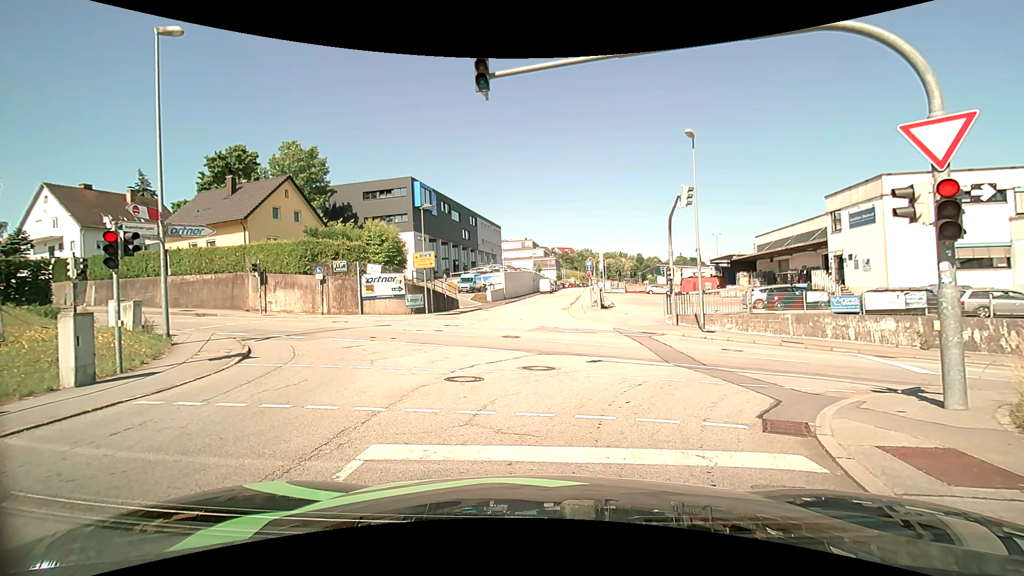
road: residential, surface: asphalt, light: Day
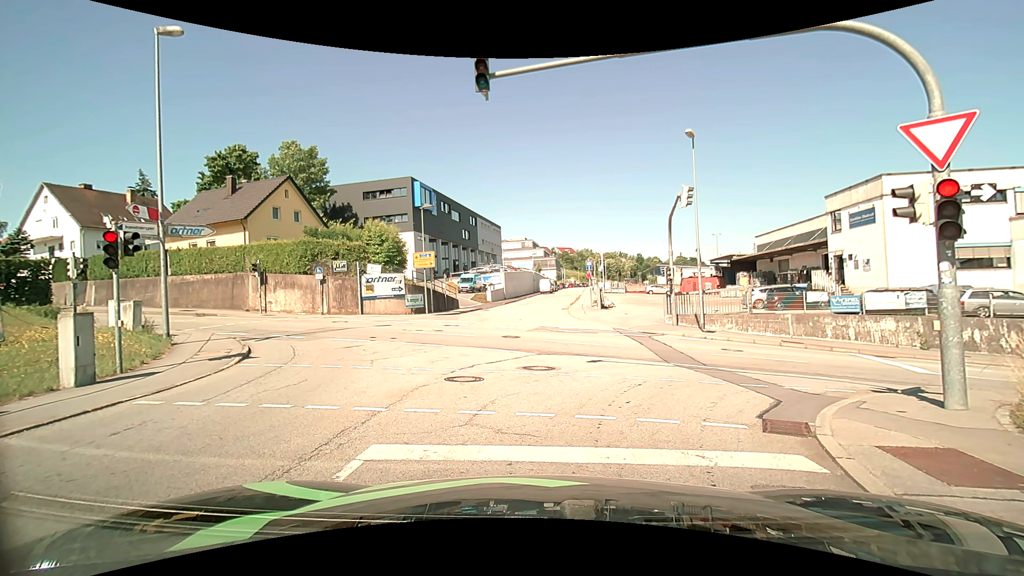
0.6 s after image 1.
(0.0, 0.0) m; 0°
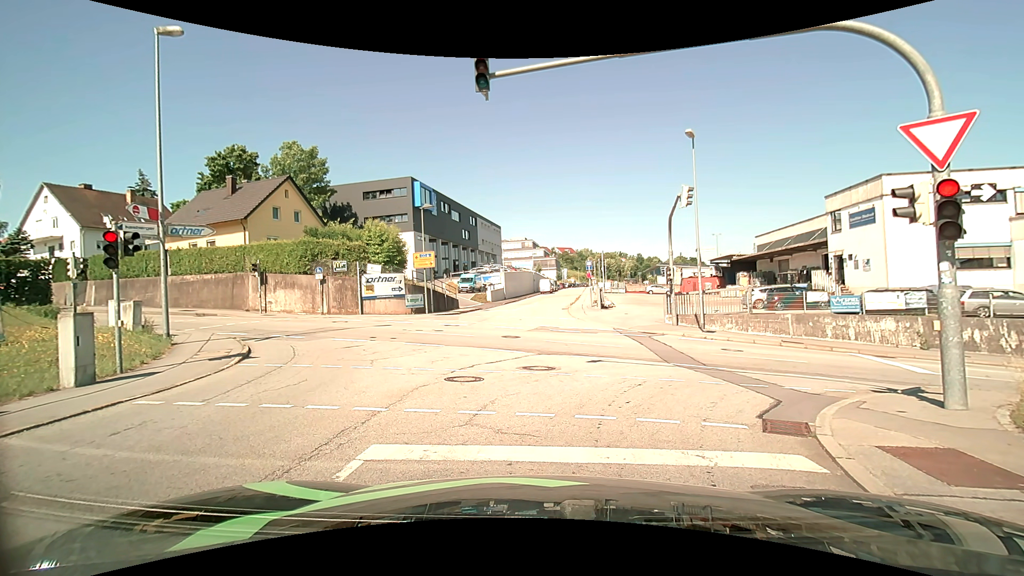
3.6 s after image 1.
(0.0, 0.0) m; 0°
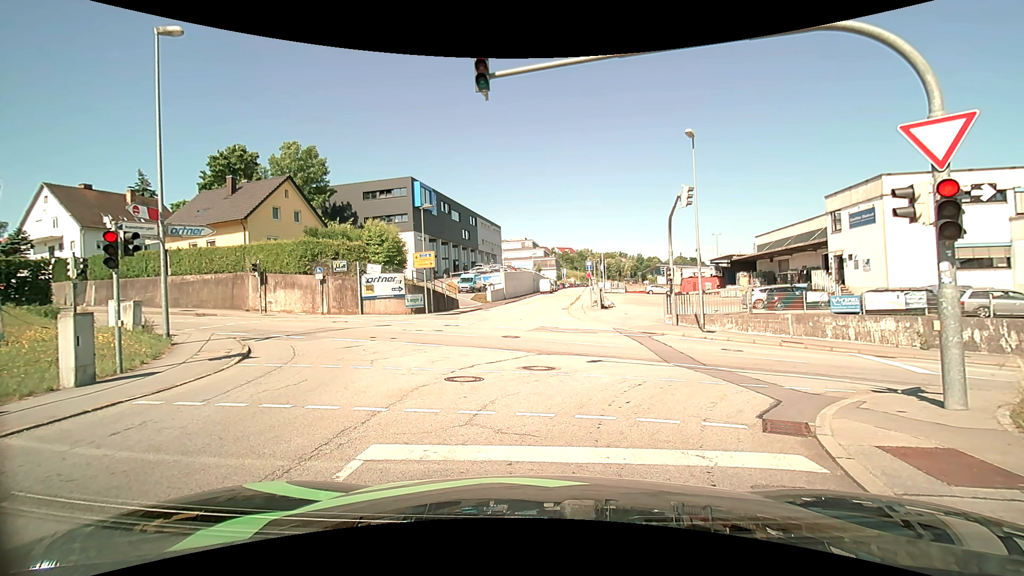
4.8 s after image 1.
(0.0, 0.0) m; 0°
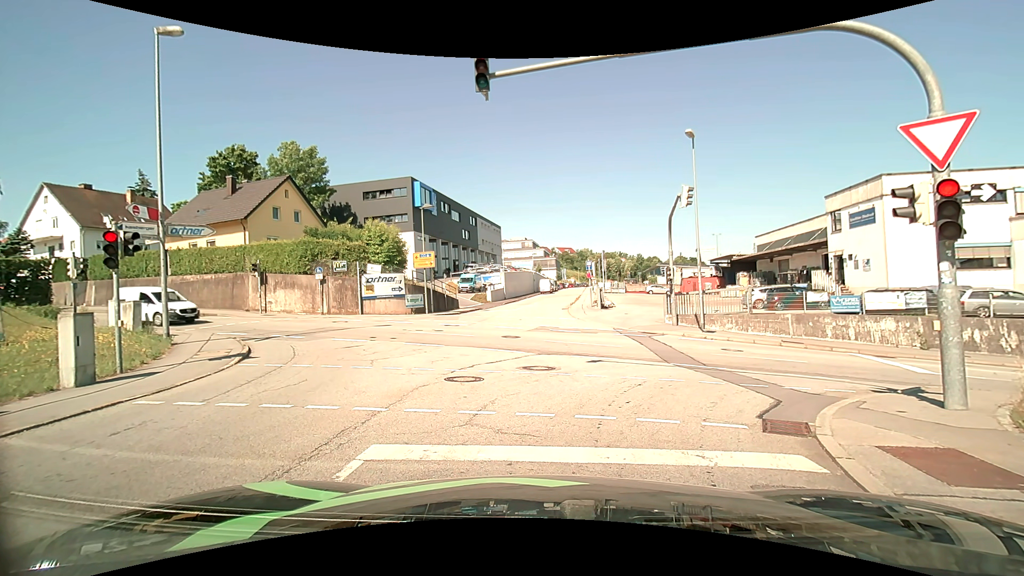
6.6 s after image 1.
(0.0, 0.0) m; 0°
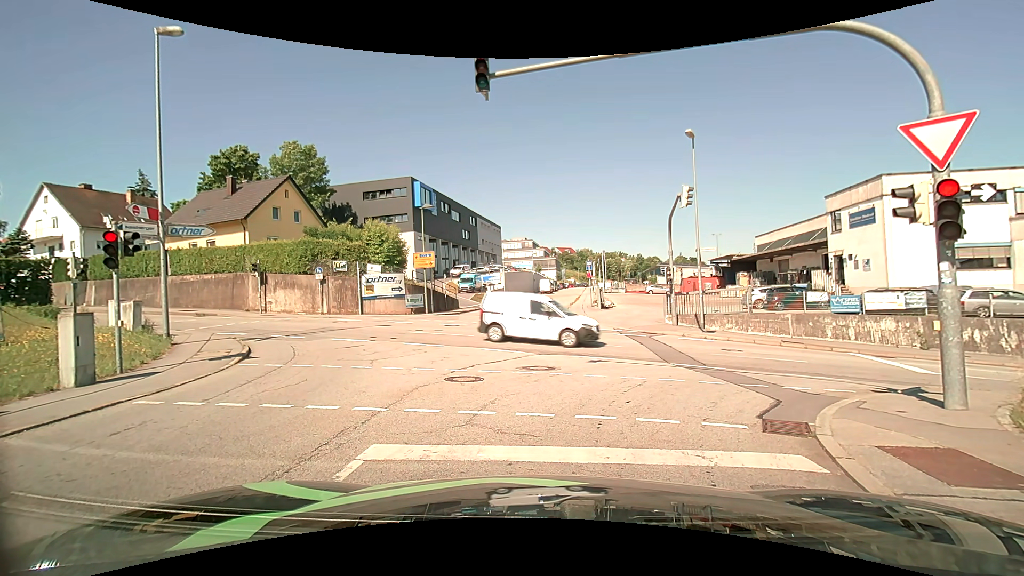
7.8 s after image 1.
(0.0, 0.0) m; 0°
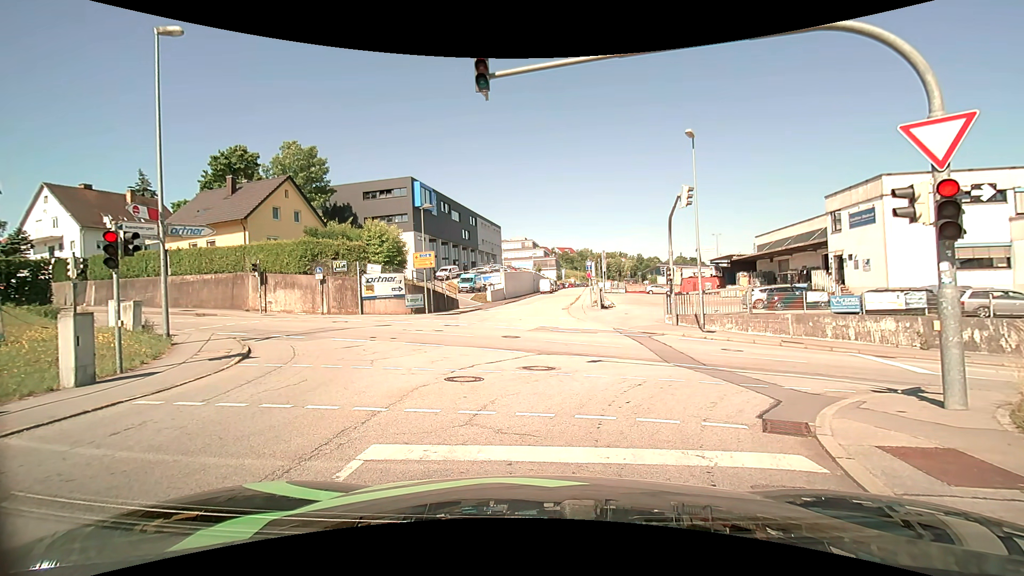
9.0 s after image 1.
(0.0, 0.0) m; 0°
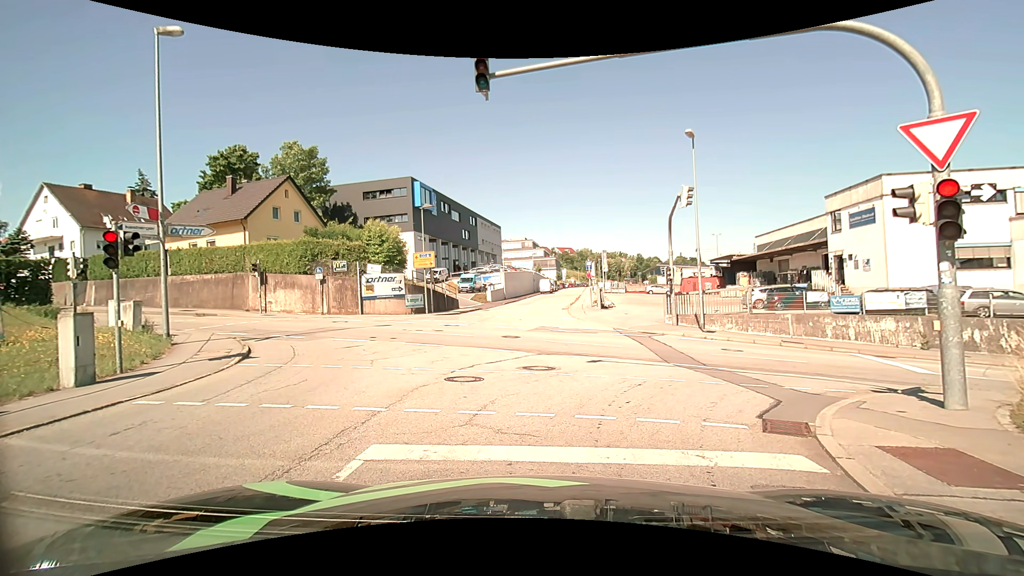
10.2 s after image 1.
(0.0, 0.0) m; 0°
